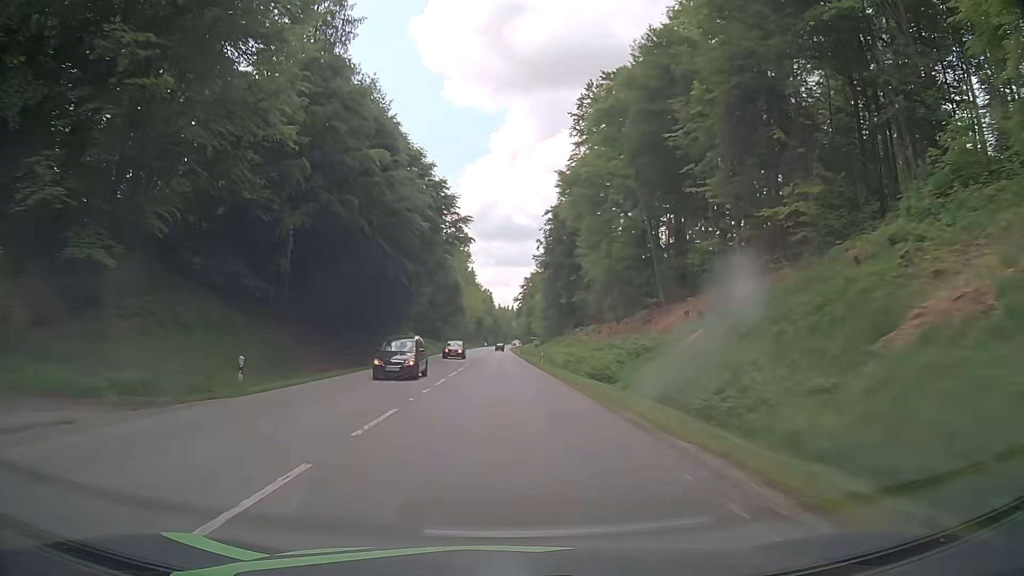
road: secondary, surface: asphalt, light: Day
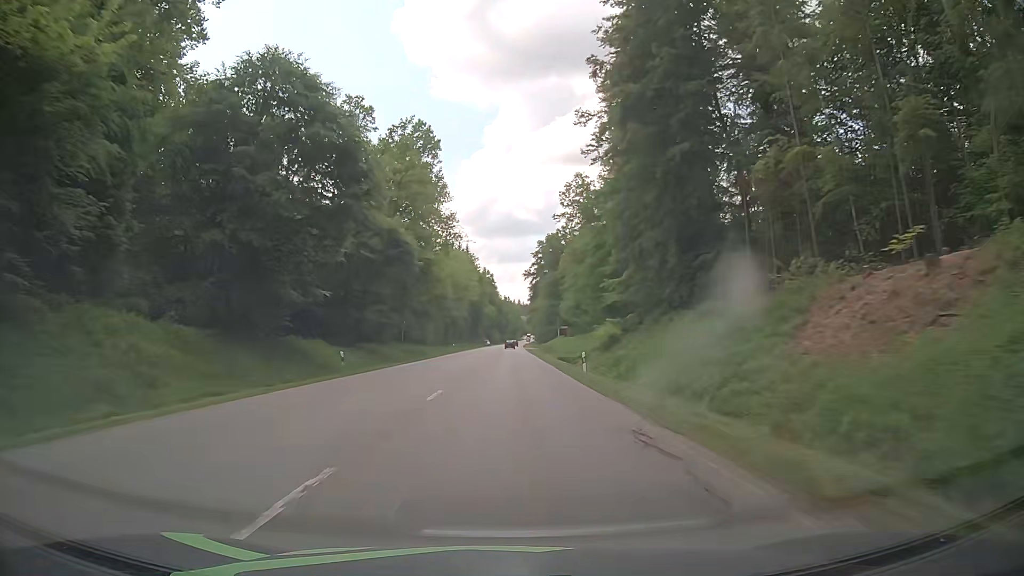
(-0.8, +79.8) m; 0°
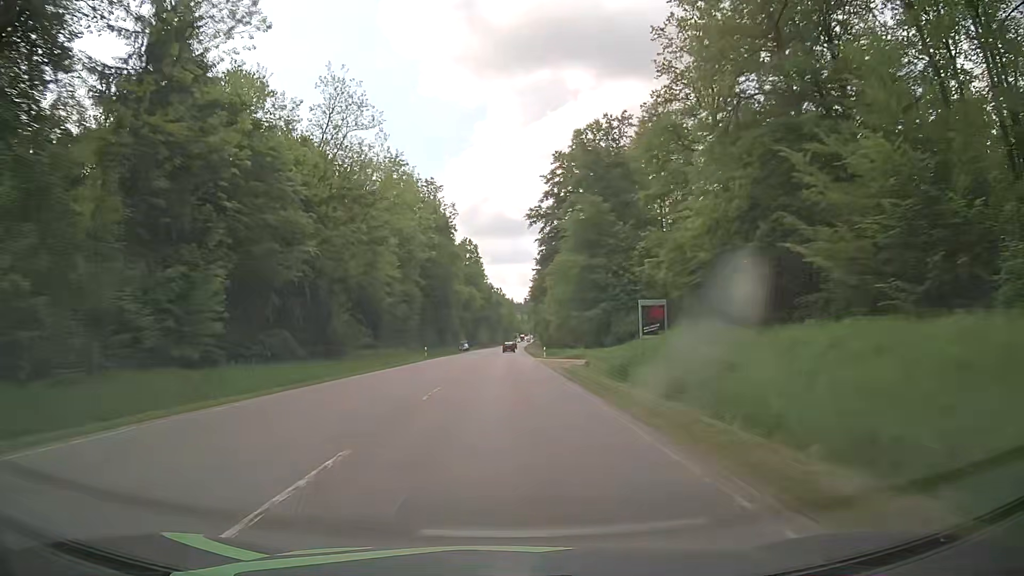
(-0.5, +80.6) m; 0°
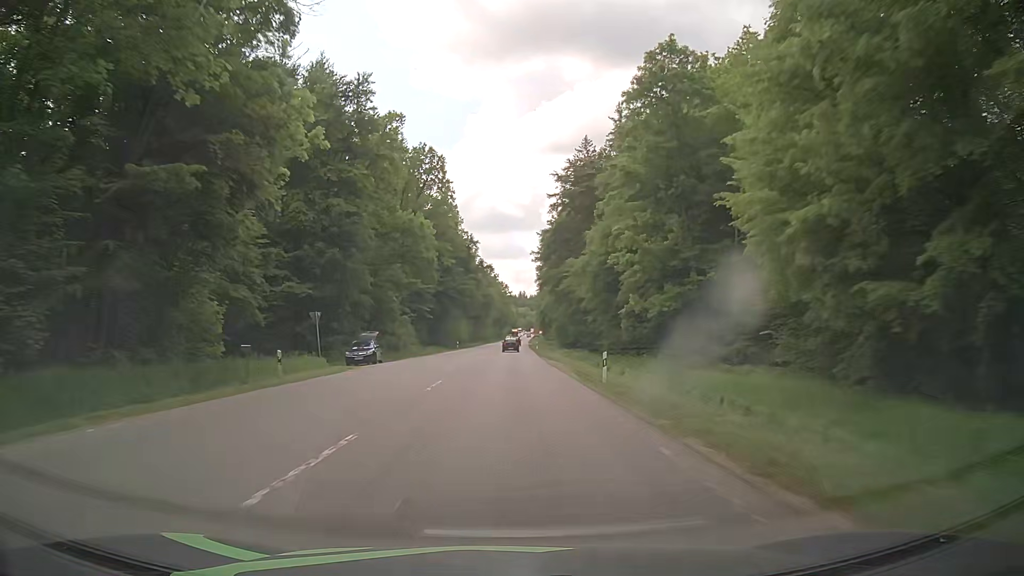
(+0.3, +80.7) m; 0°
(0, +10) (0, +20) (0, +30) (0, +40) (0, +50) (+1, +60) (+1, +70) (+1, +80) (+1, +90) (+2, +100) m
